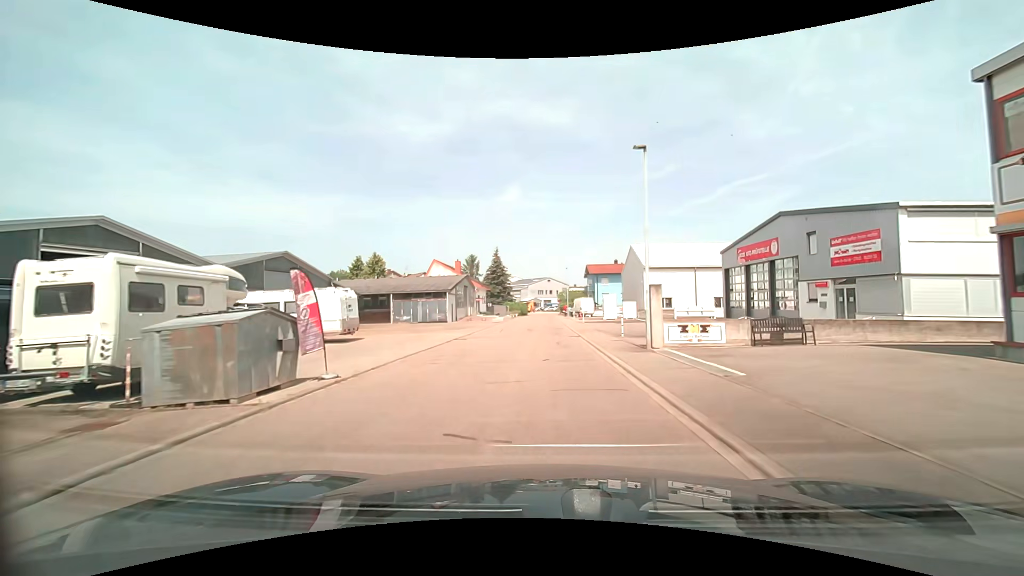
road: residential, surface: asphalt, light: Day
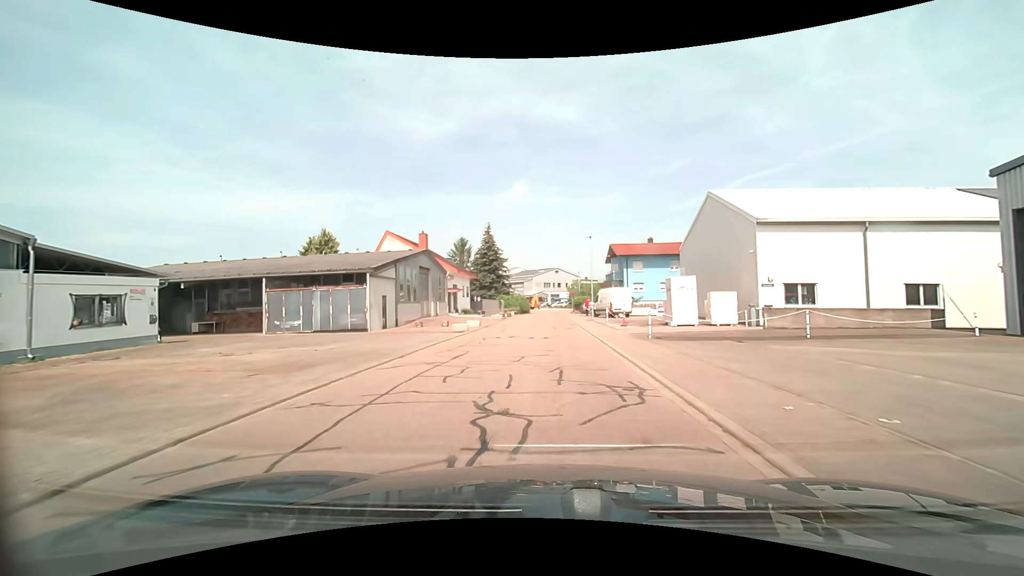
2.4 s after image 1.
(0.0, +25.3) m; 0°
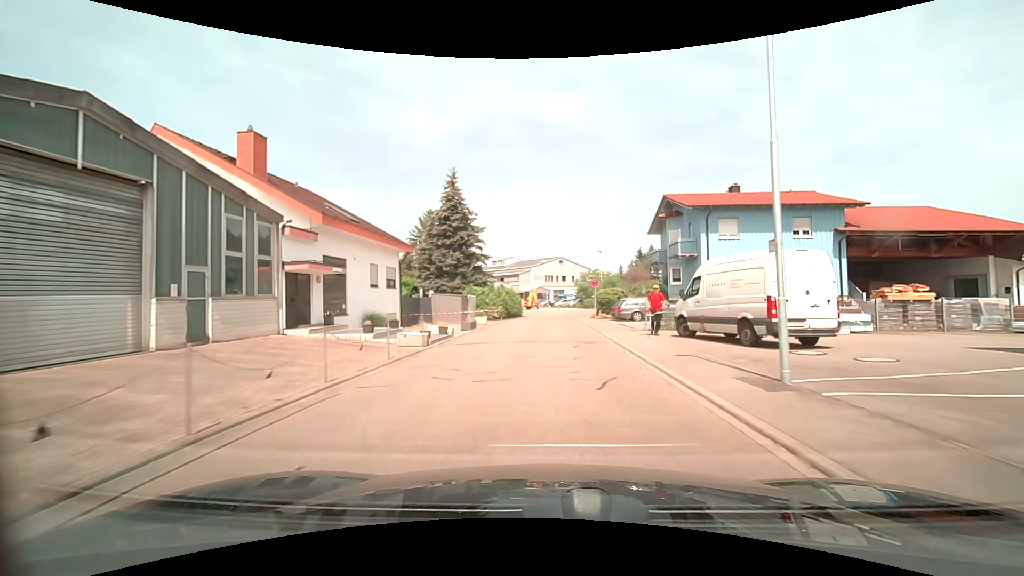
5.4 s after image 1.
(-0.1, +30.2) m; 0°
(0, +10) (0, +20) (0, +30) (+1, +40) (+2, +50) (+4, +60) (+6, +69) (+10, +79) (+15, +87) (+22, +95) m
